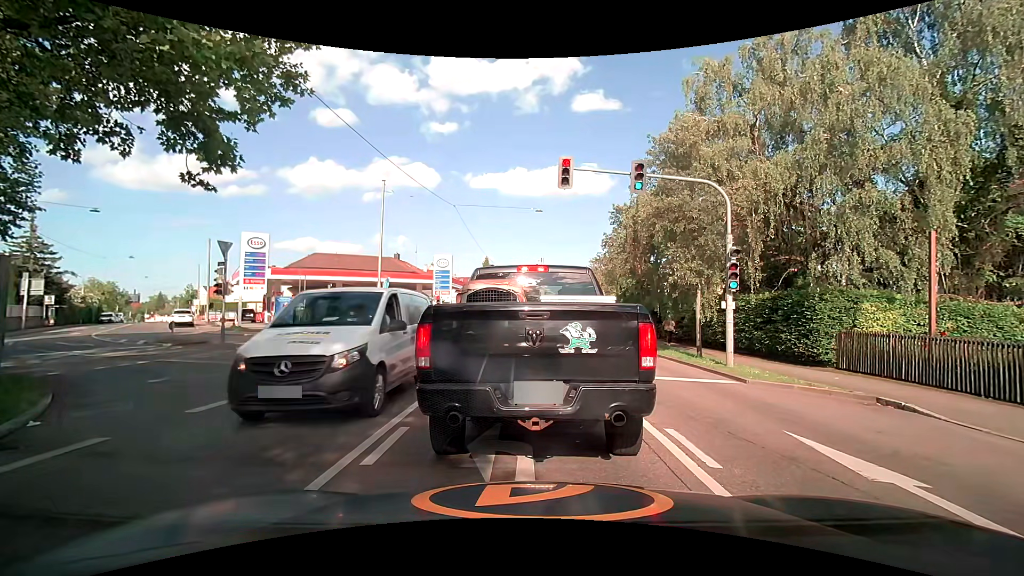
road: secondary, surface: asphalt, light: Day
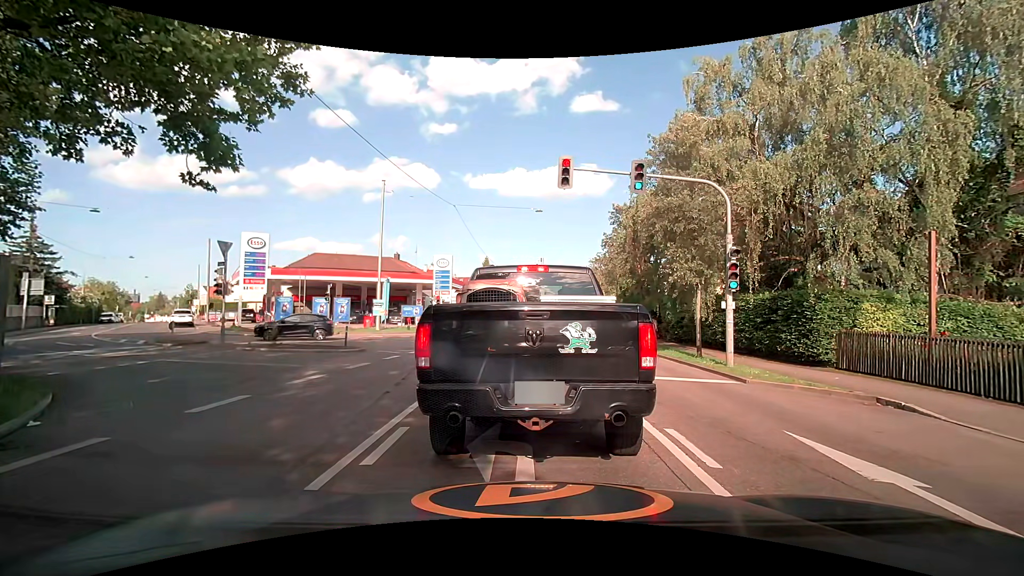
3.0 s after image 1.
(0.0, 0.0) m; 0°
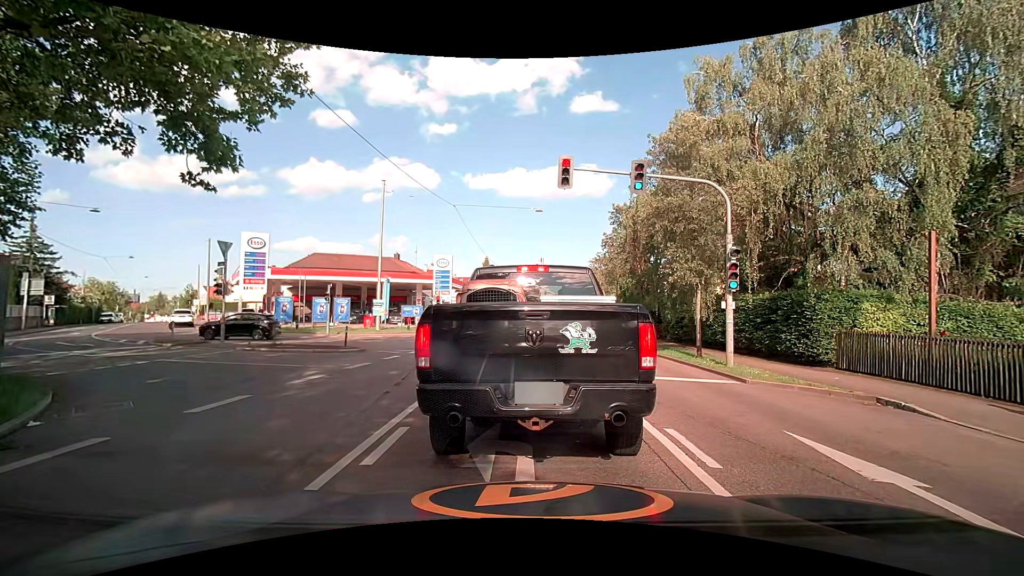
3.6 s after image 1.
(0.0, 0.0) m; 0°
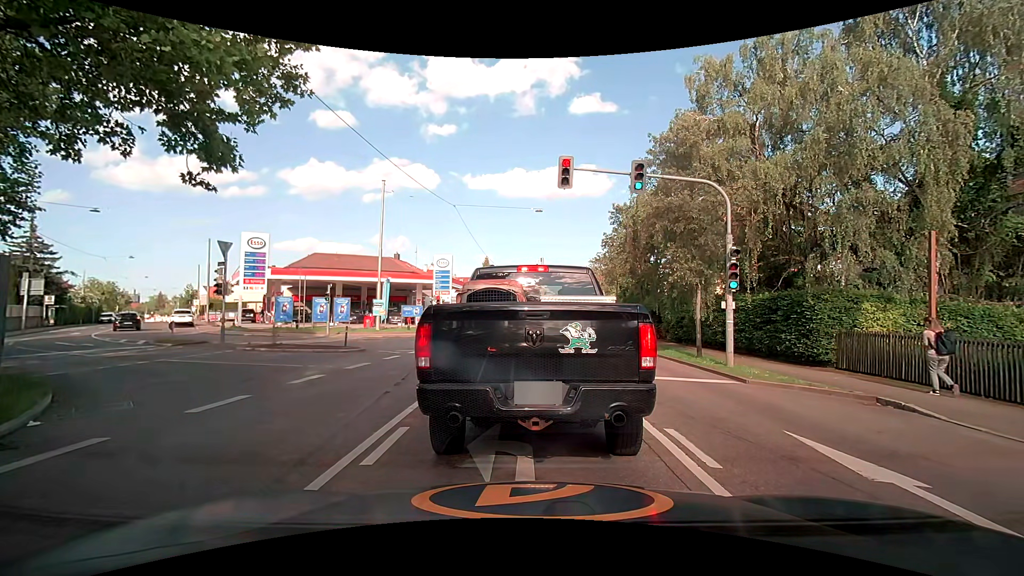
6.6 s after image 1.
(0.0, 0.0) m; 0°
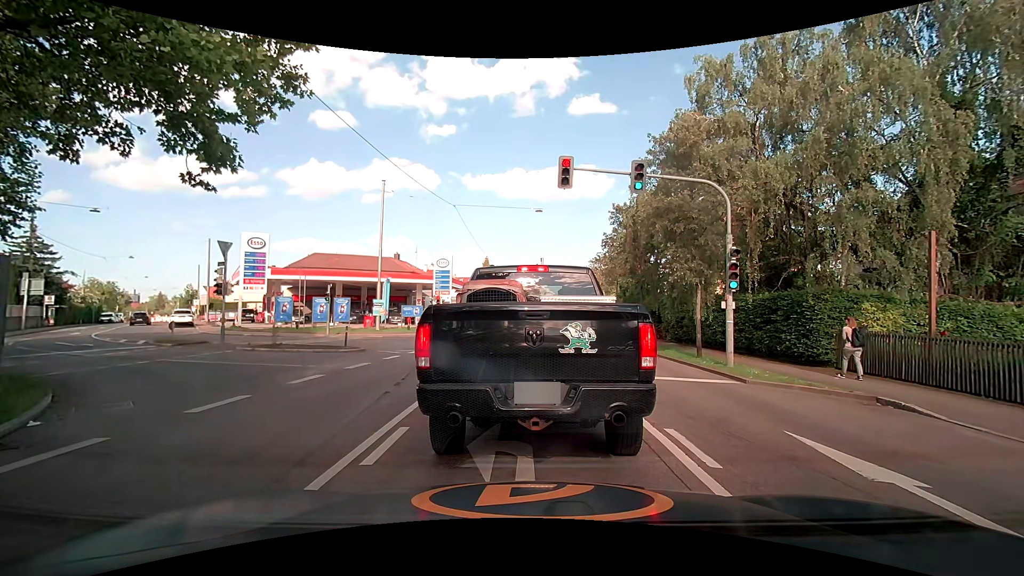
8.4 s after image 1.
(0.0, 0.0) m; 0°
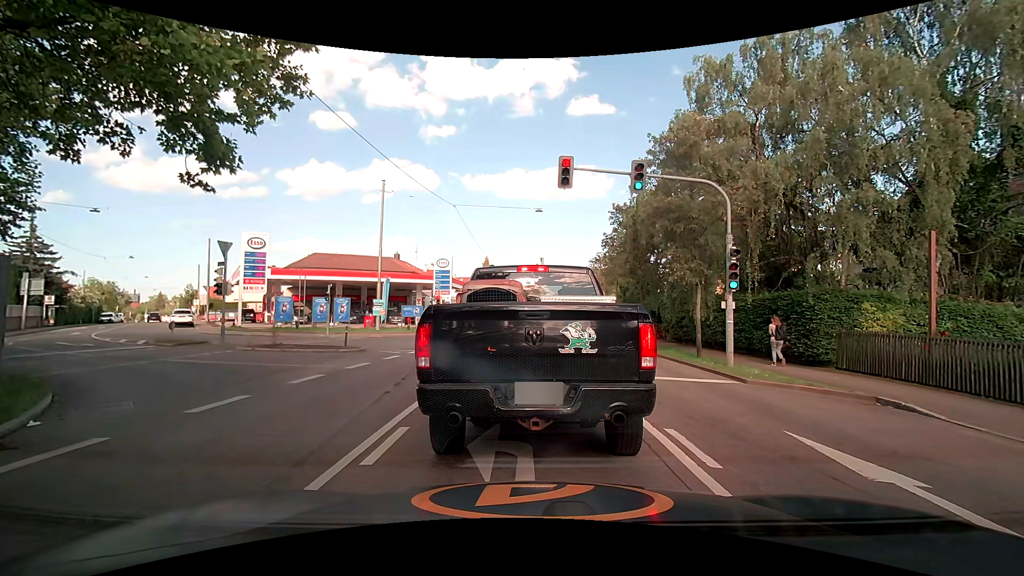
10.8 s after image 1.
(0.0, 0.0) m; 0°
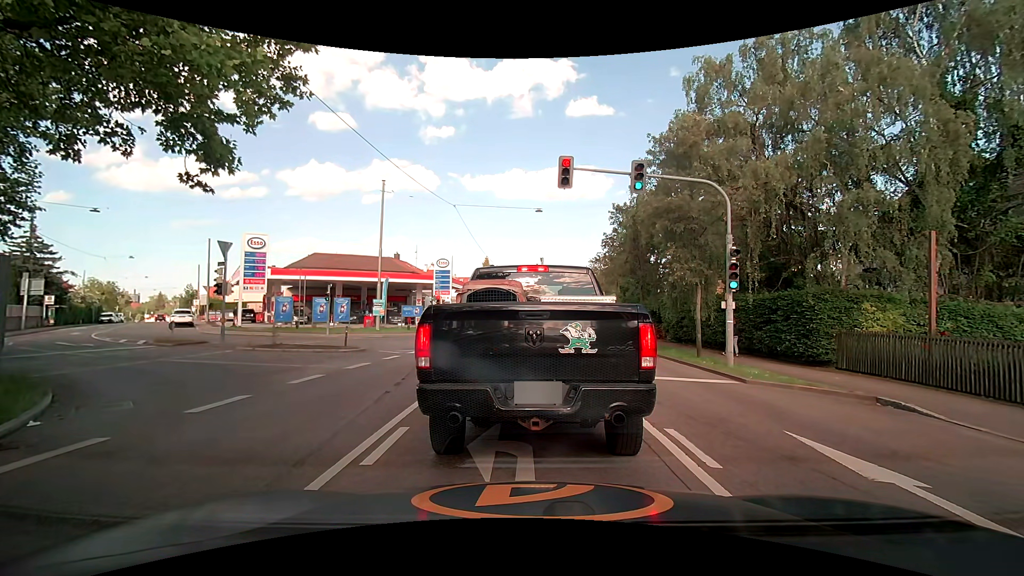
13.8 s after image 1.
(0.0, 0.0) m; 0°
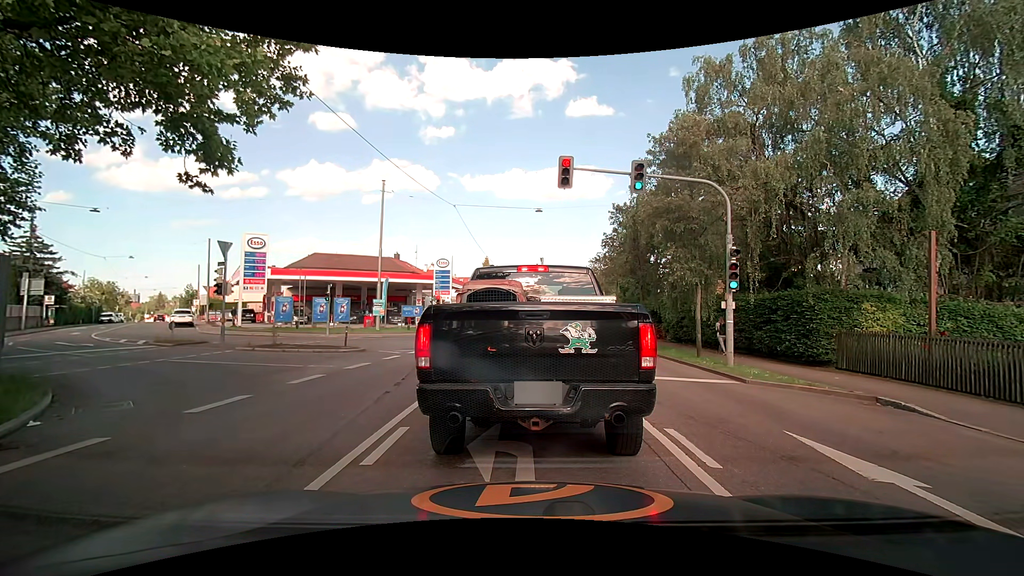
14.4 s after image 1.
(0.0, 0.0) m; 0°
